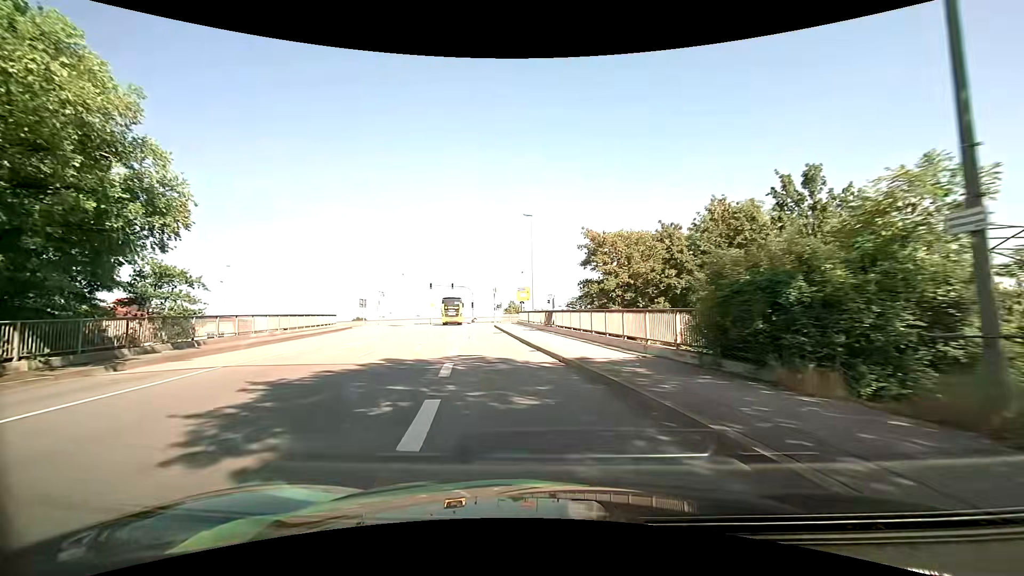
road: primary_link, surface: asphalt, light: Day
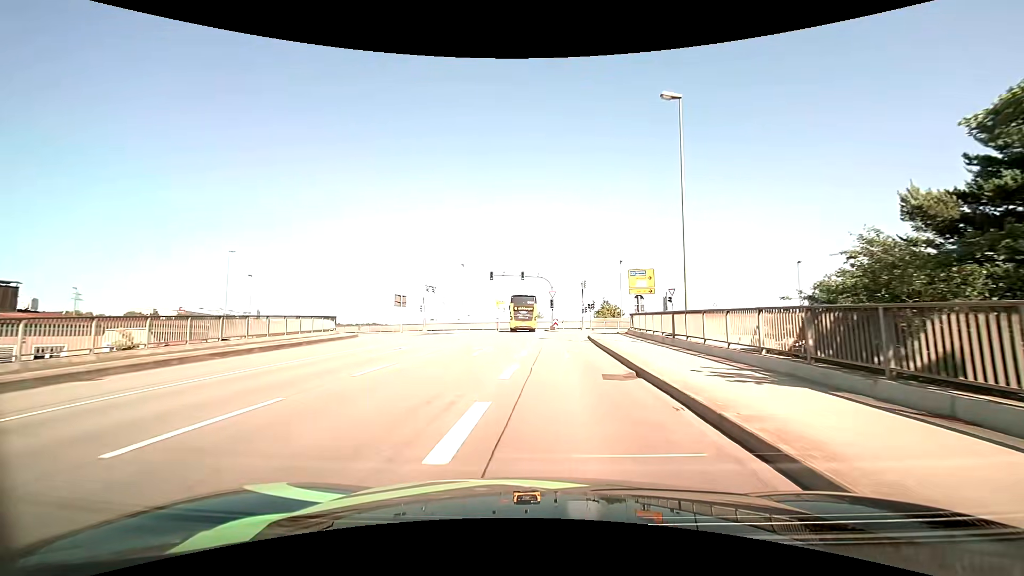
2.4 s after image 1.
(-2.5, +24.4) m; -9°
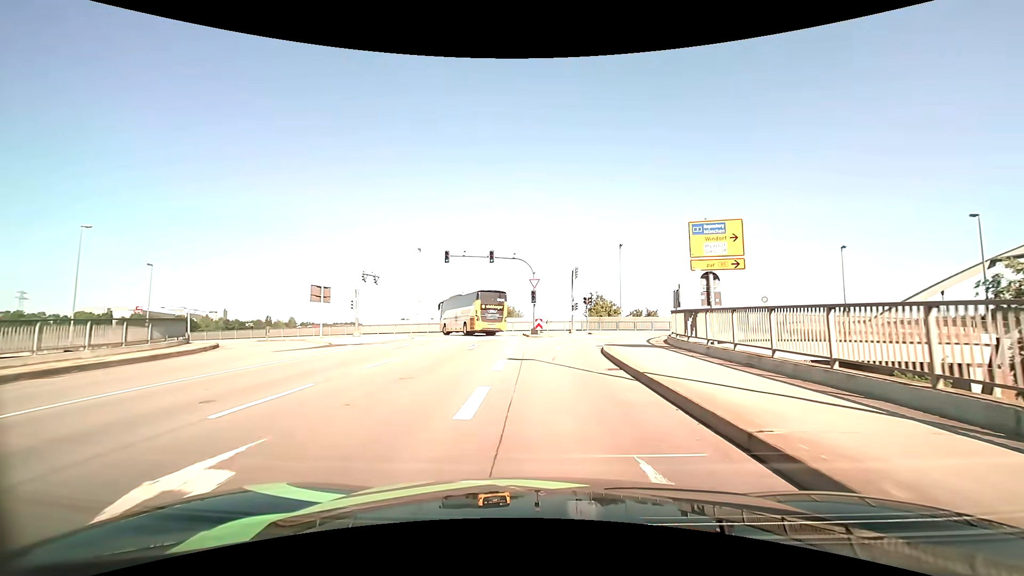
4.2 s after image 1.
(+0.2, +16.0) m; +2°
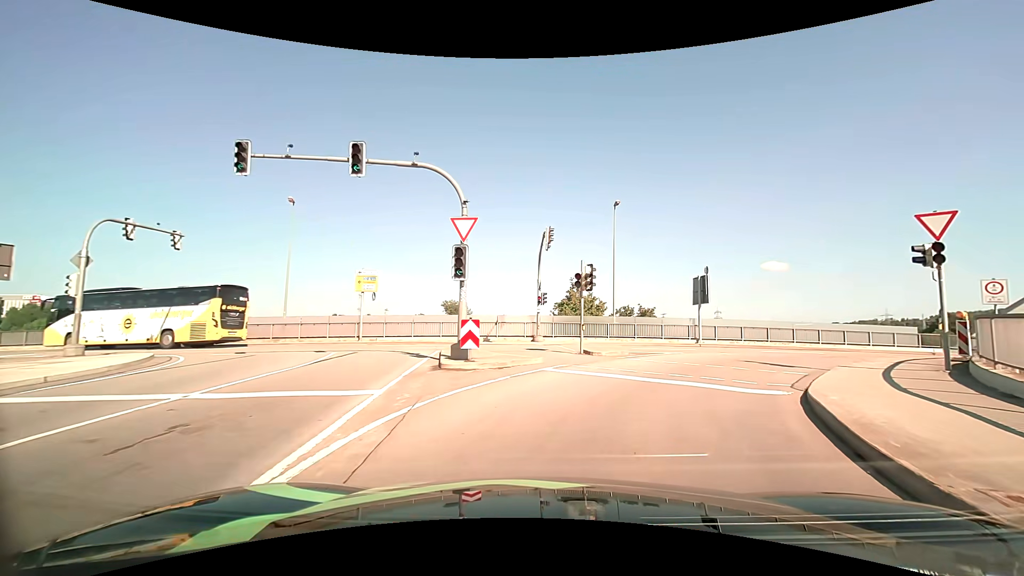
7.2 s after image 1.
(+0.3, +21.7) m; +5°
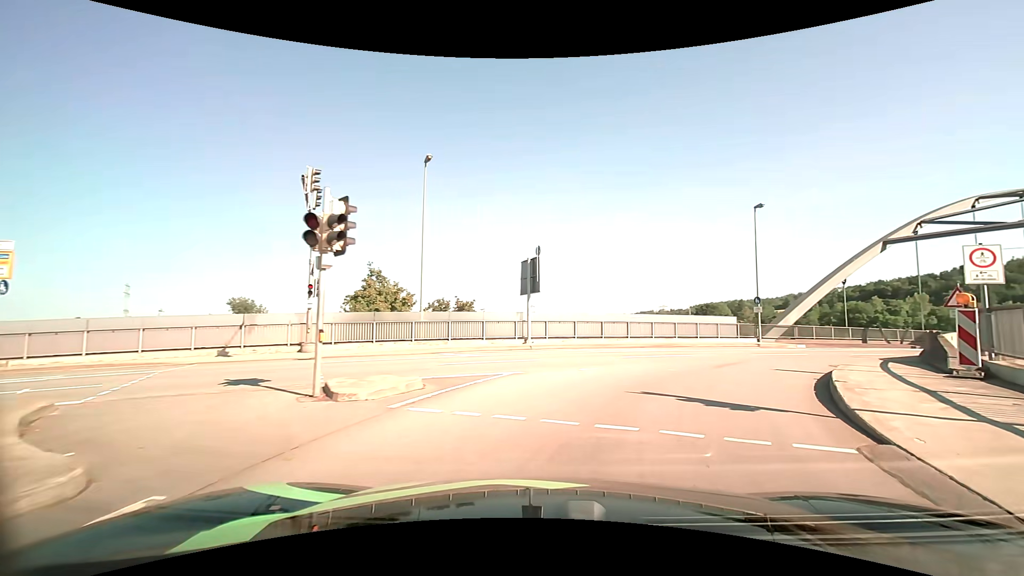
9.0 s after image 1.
(+1.5, +9.8) m; +22°
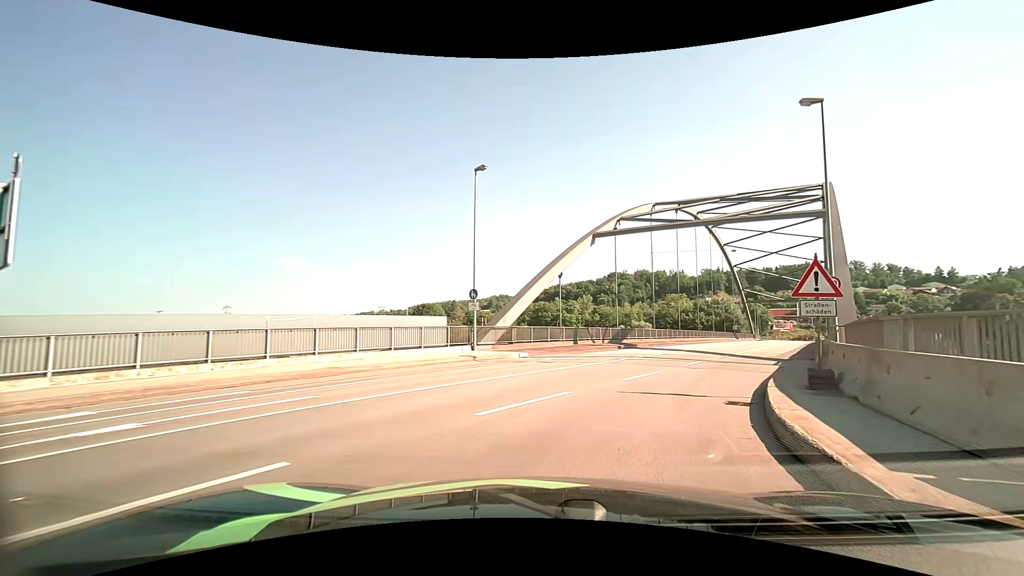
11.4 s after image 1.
(+3.7, +13.2) m; +29°
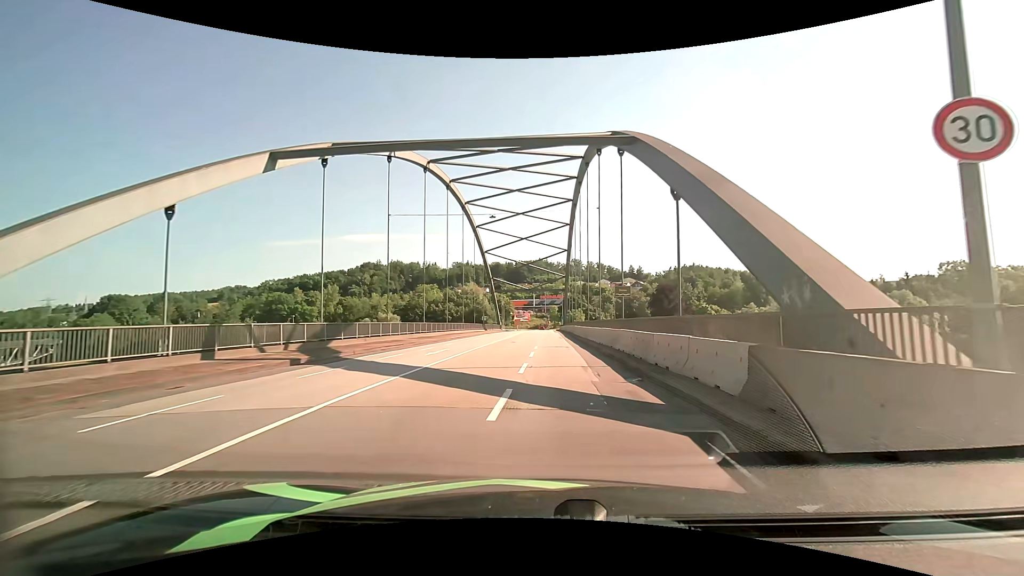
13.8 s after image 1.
(+4.8, +17.4) m; +29°
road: primary
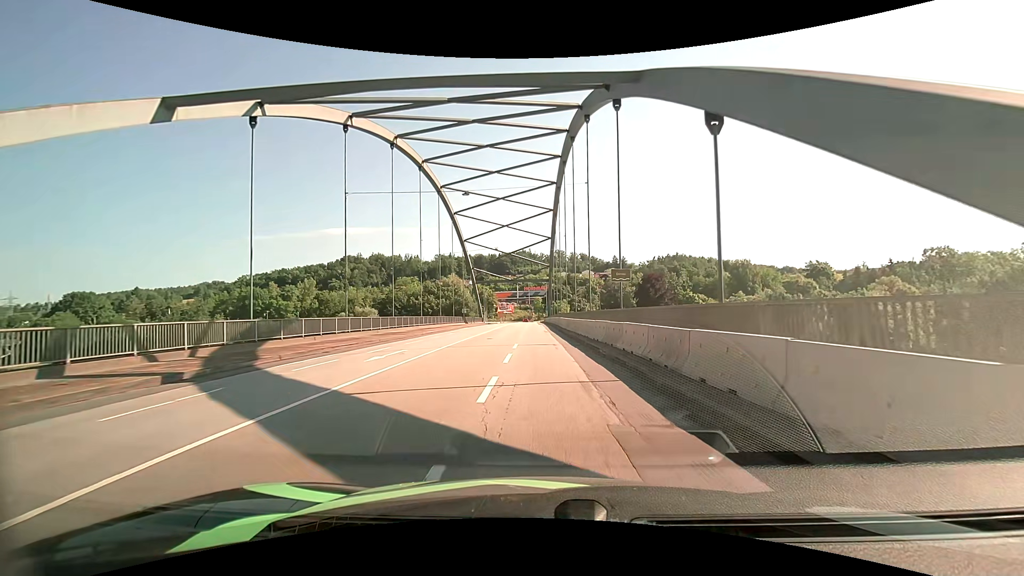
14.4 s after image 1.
(+0.1, +5.3) m; +2°
(0, +10) (0, +20) (0, +30) (-1, +40) (-1, +50) (-1, +60) (-1, +70) (-1, +80) (-1, +90) (-2, +100) m
